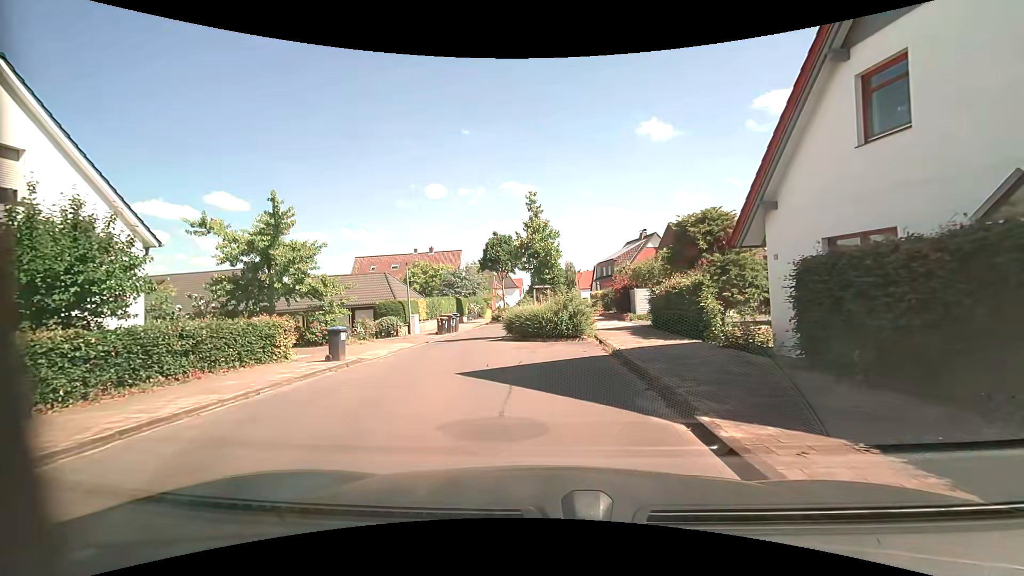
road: unclassified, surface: asphalt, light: Day
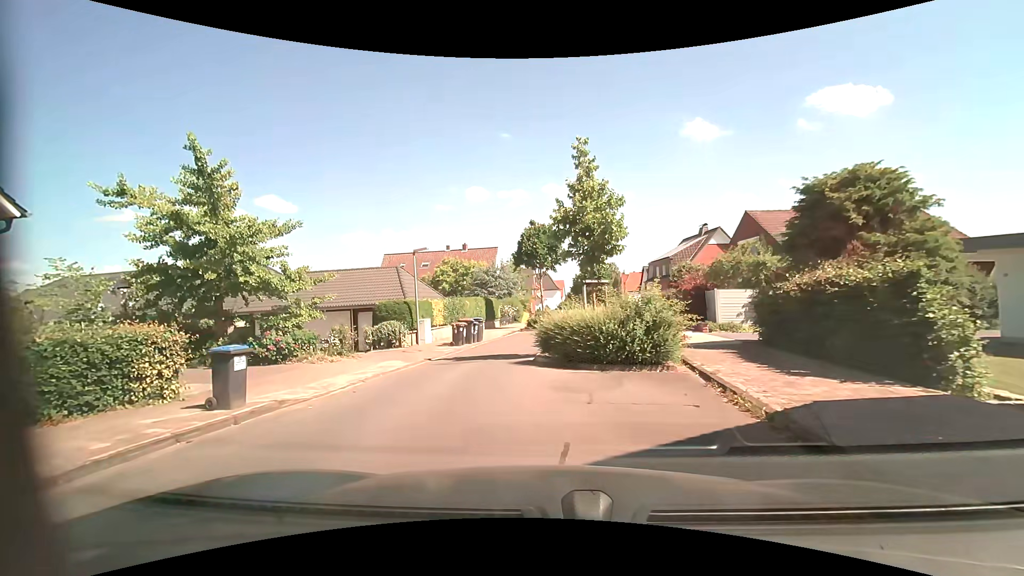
(-0.3, +6.7) m; -5°
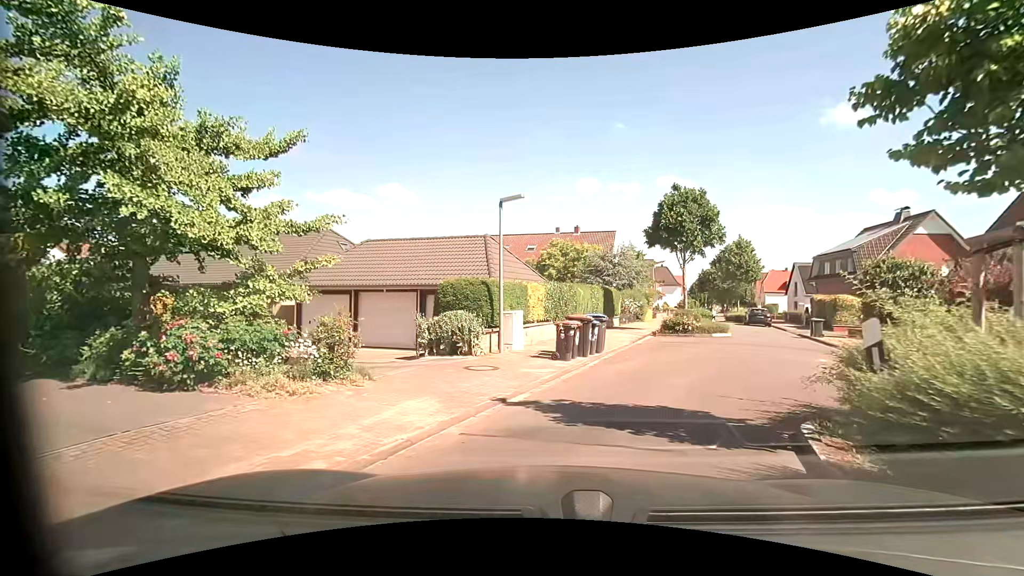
(-1.1, +8.3) m; -13°
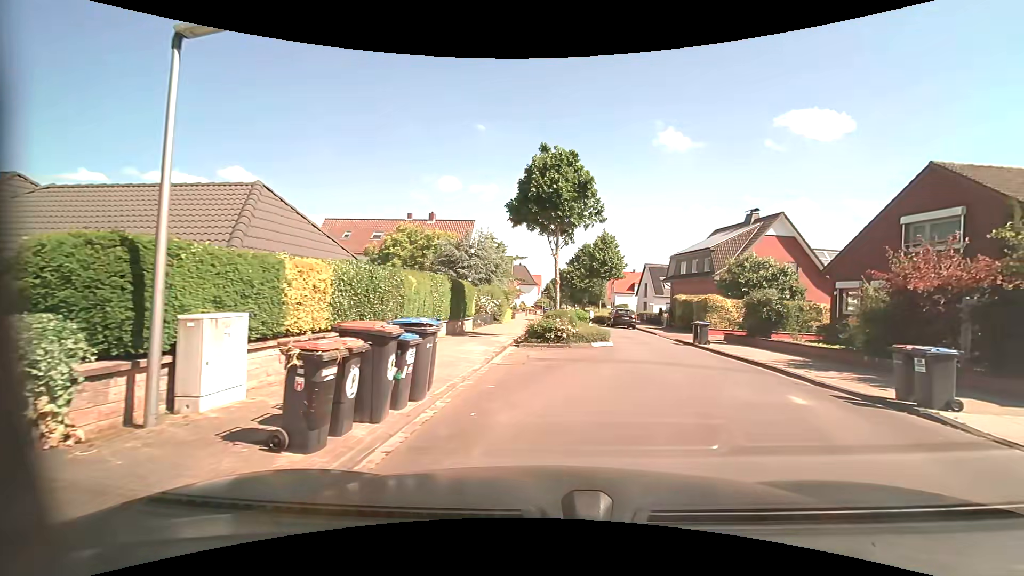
(+0.7, +7.4) m; +14°
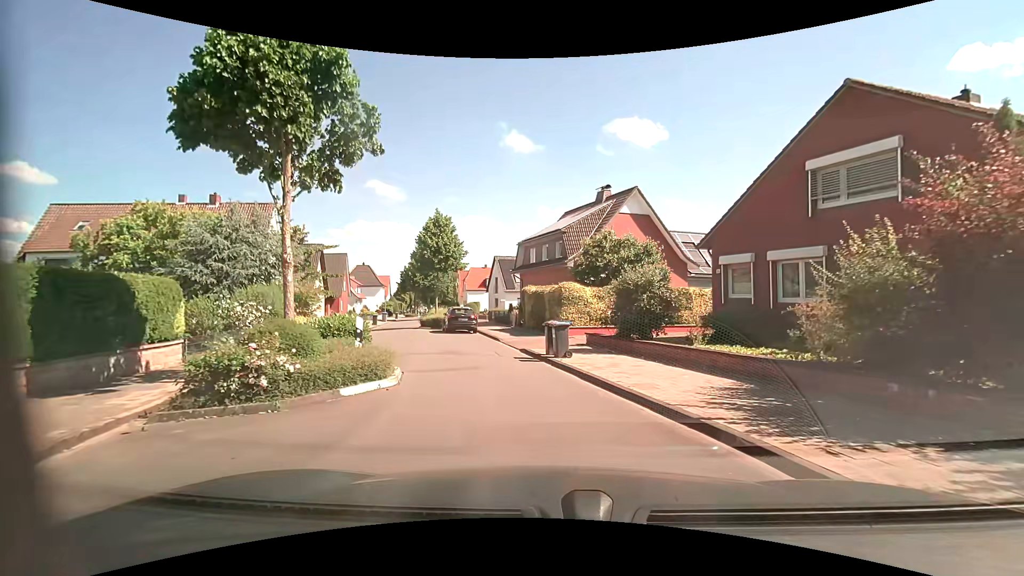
(+2.3, +8.9) m; +19°
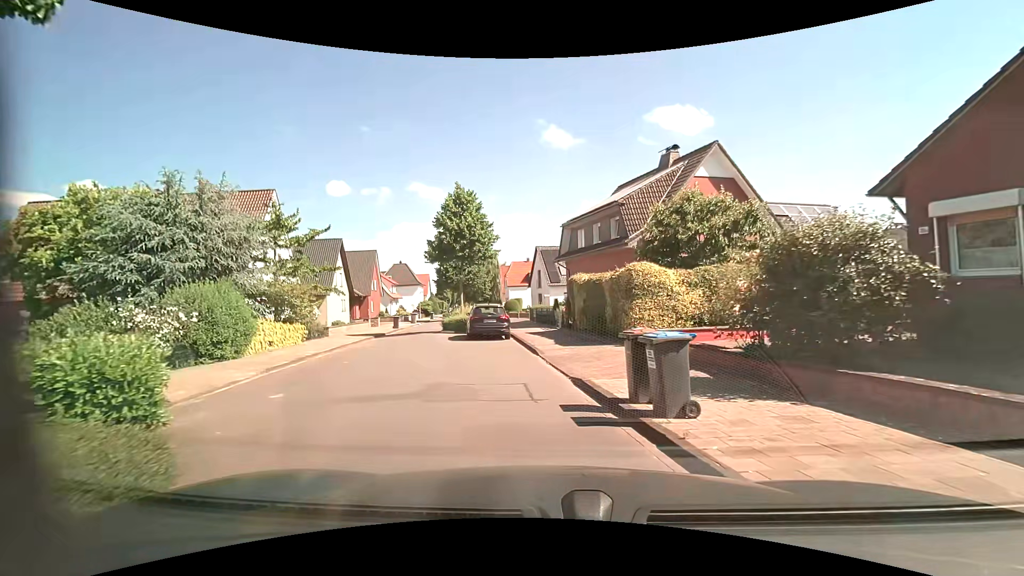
(-0.4, +7.4) m; -7°
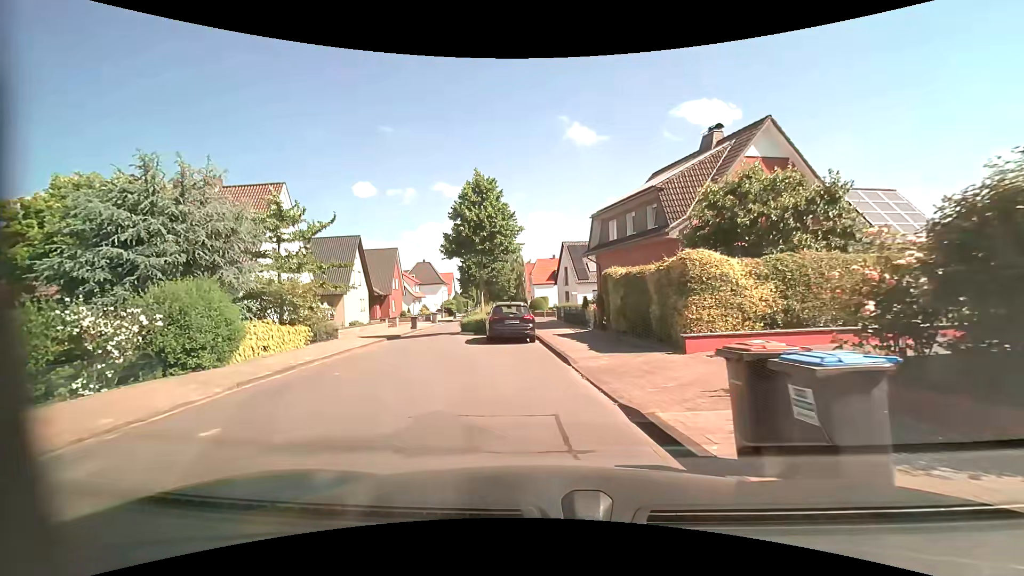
(0.0, +2.6) m; -3°
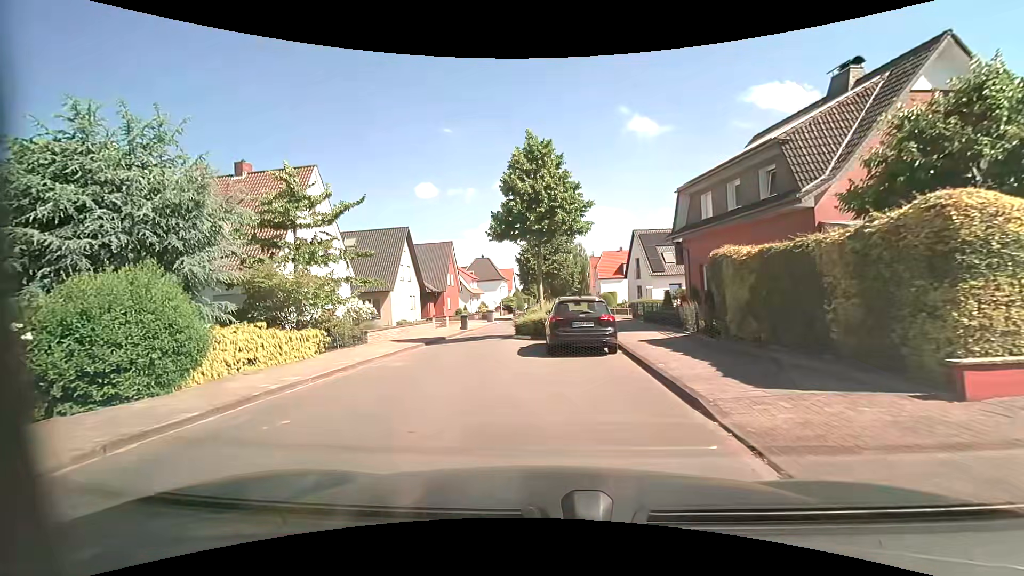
(-0.2, +5.2) m; -6°
